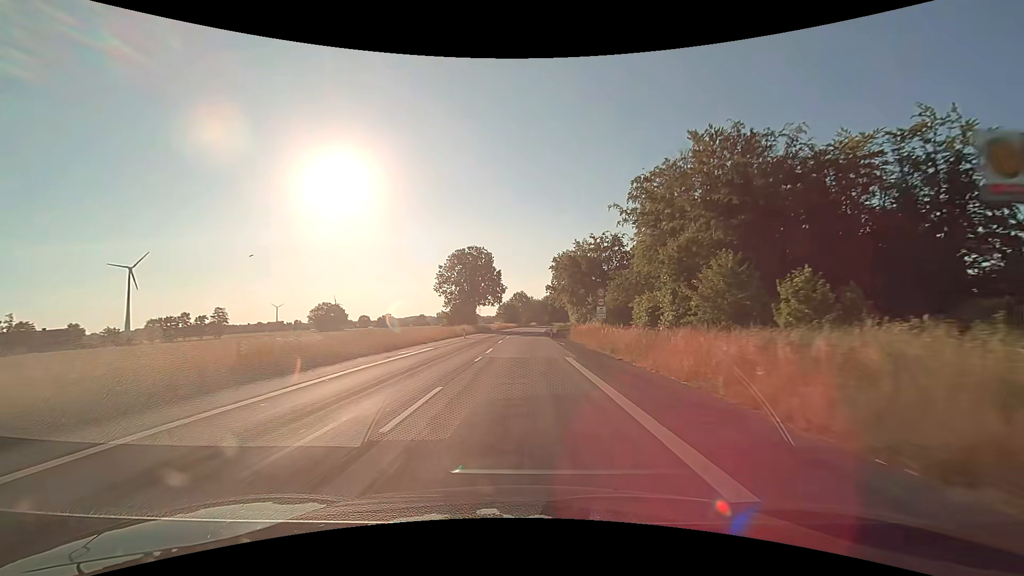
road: secondary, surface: asphalt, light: Day
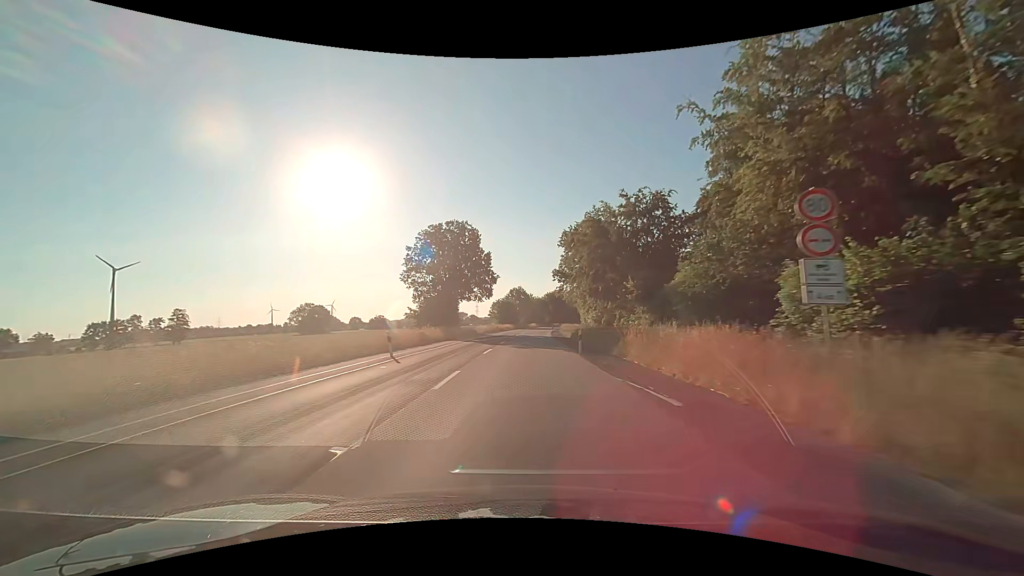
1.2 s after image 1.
(0.0, +24.9) m; 0°
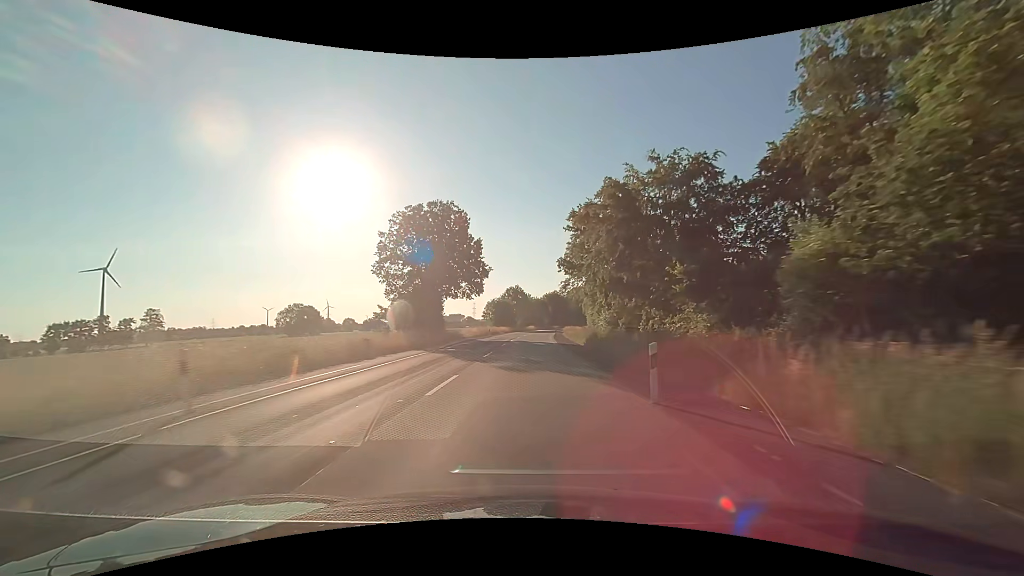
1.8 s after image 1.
(0.0, +12.4) m; 0°
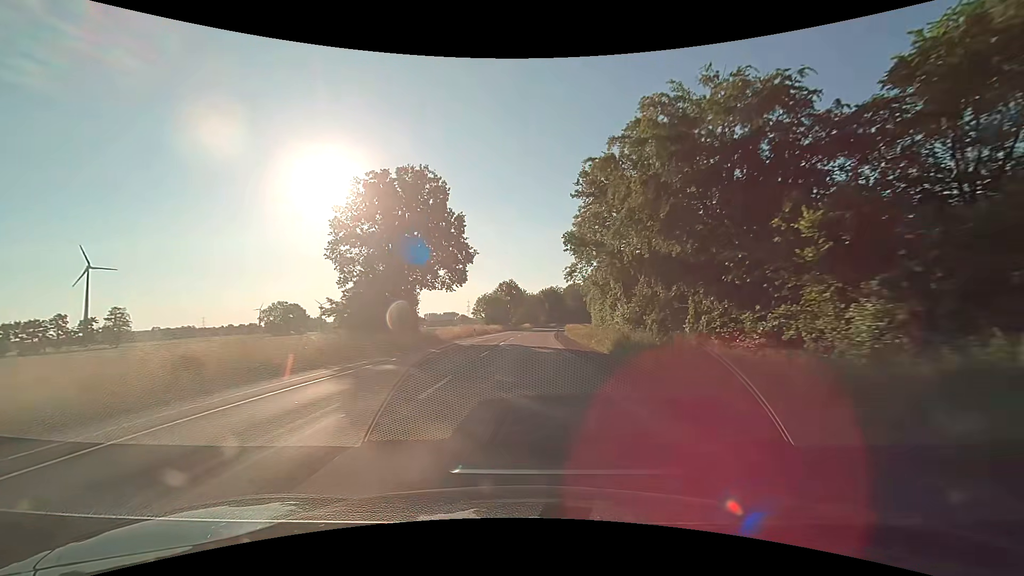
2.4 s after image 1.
(+0.1, +12.4) m; +1°
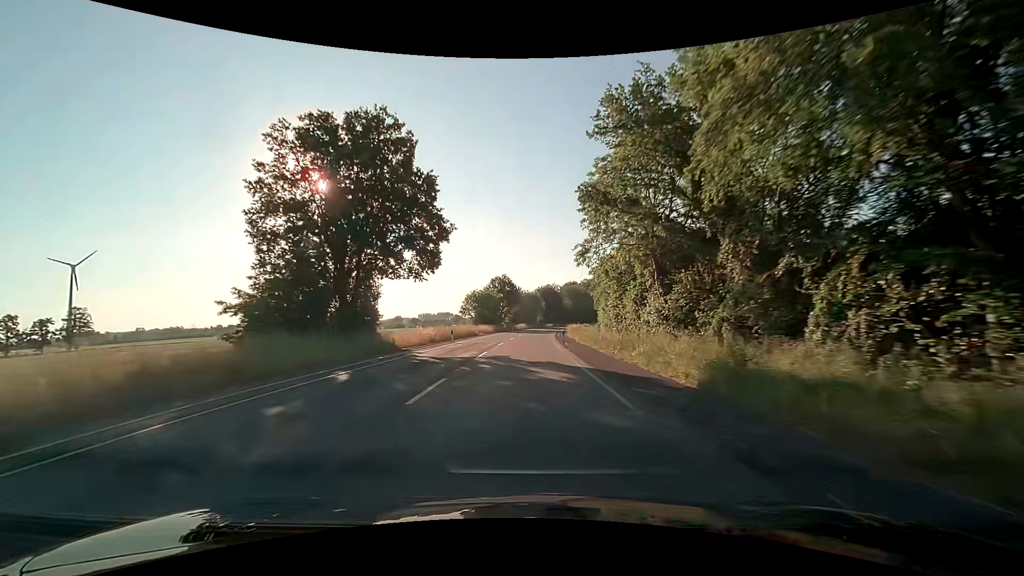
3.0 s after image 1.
(+0.1, +12.4) m; +1°
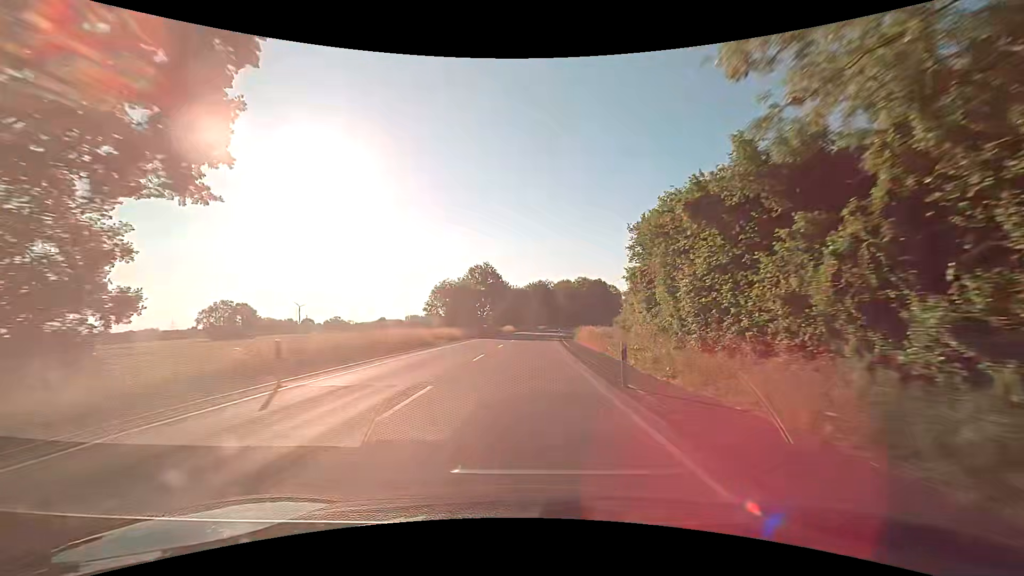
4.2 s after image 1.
(+0.3, +24.9) m; +1°
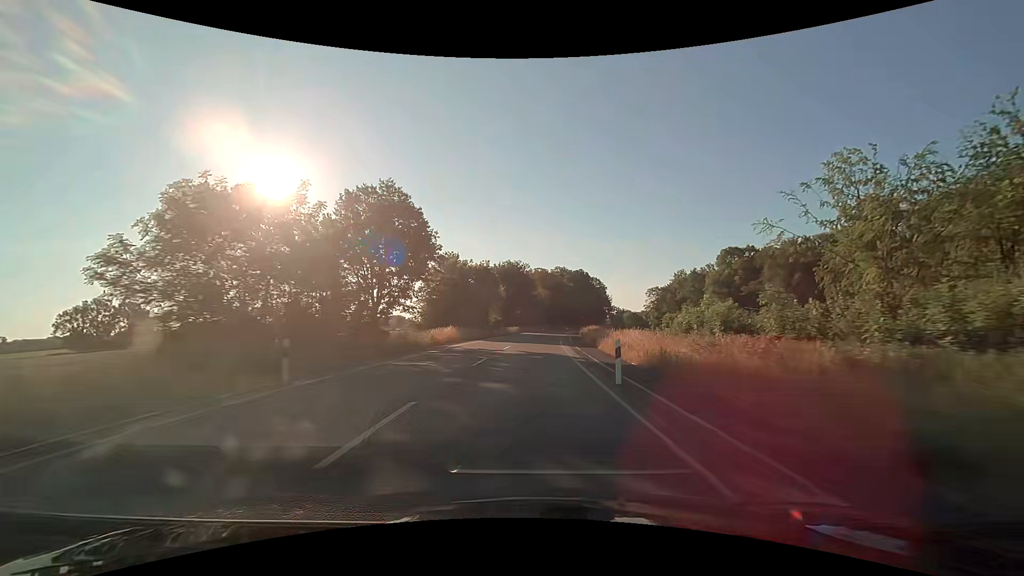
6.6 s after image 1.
(+1.4, +49.7) m; +4°
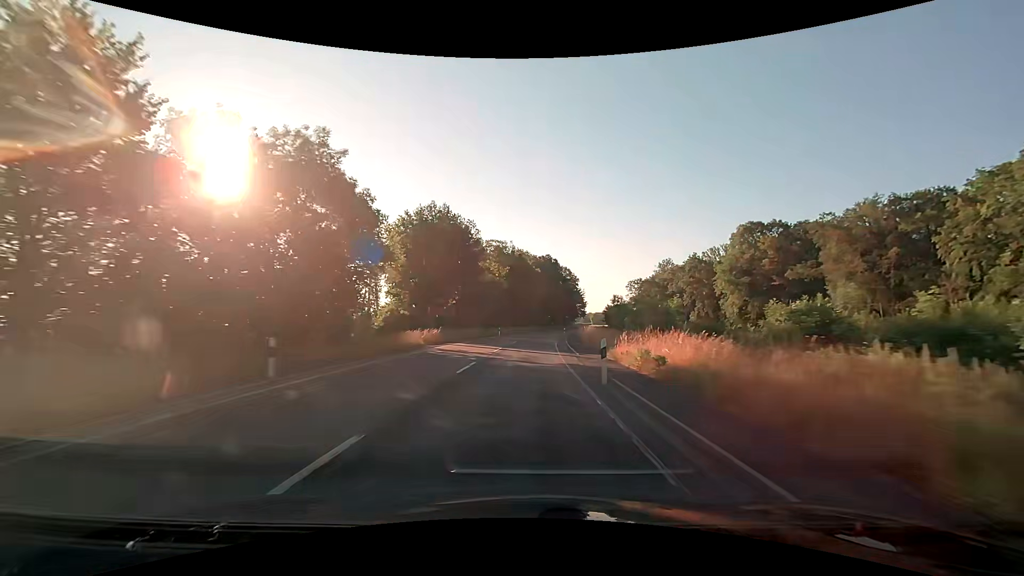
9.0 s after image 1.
(+2.2, +49.8) m; +5°
(0, +10) (0, +20) (+1, +30) (+1, +40) (+2, +50) (+3, +60) (+4, +70) (+5, +80) (+6, +90) (+8, +100) m
